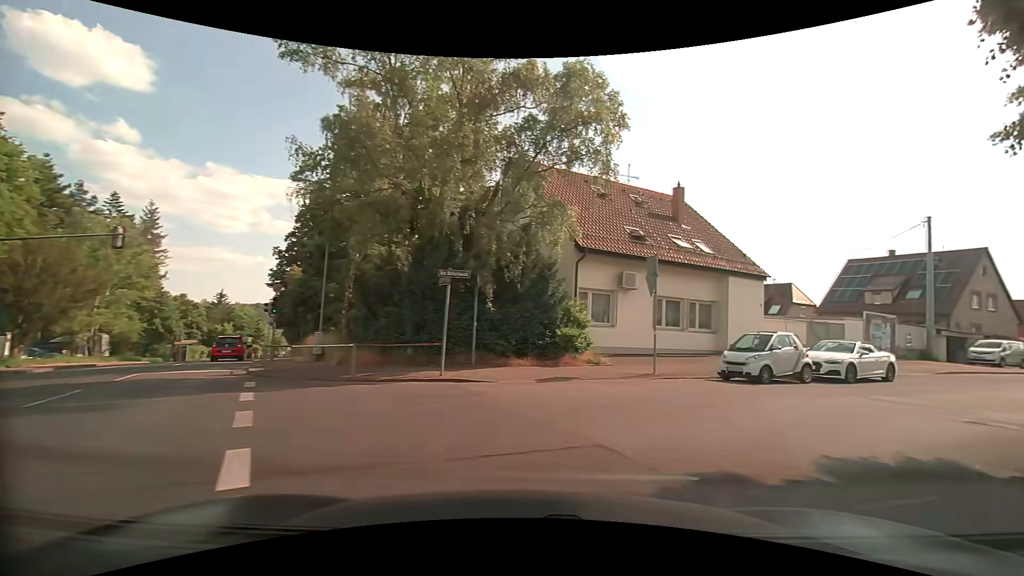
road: tertiary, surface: asphalt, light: Day
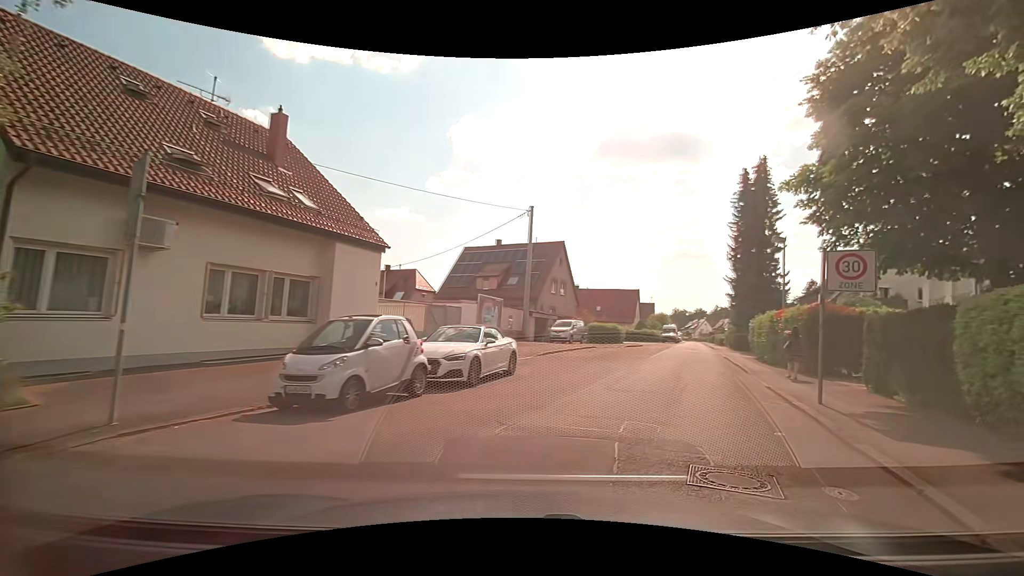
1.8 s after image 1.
(+2.7, +7.6) m; +40°
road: residential
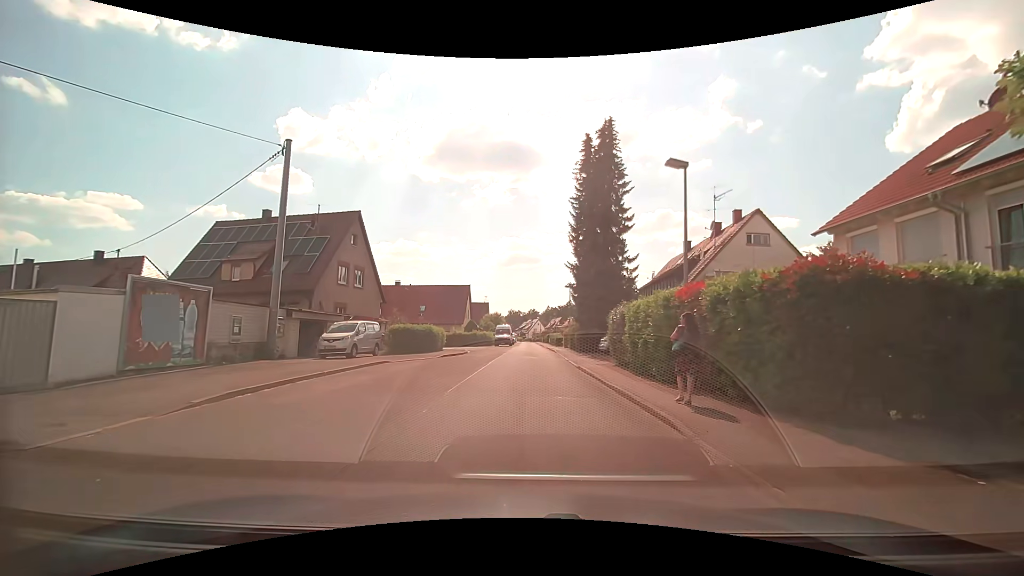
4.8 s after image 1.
(+3.4, +12.6) m; +19°
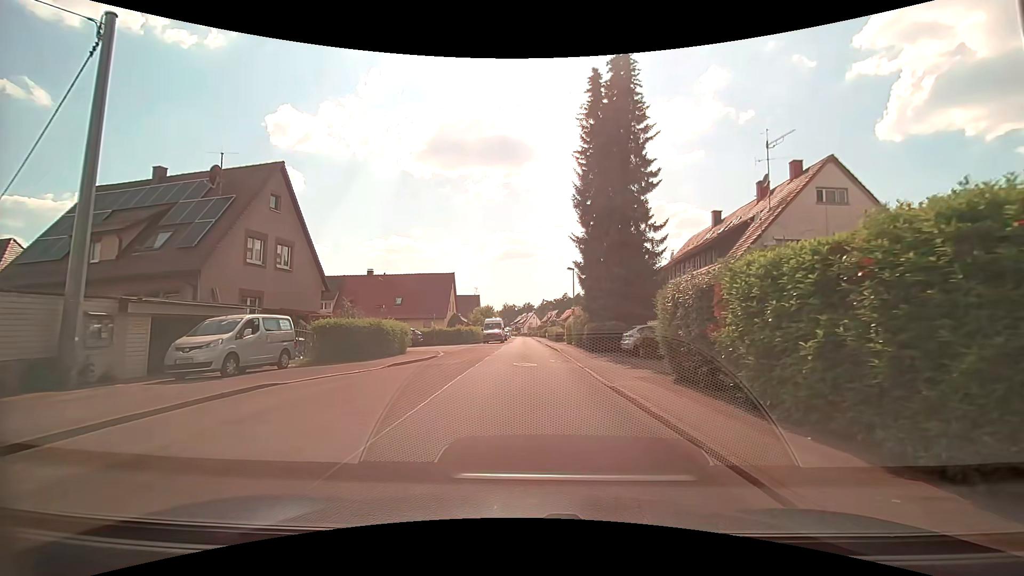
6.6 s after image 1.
(+0.1, +9.6) m; -1°
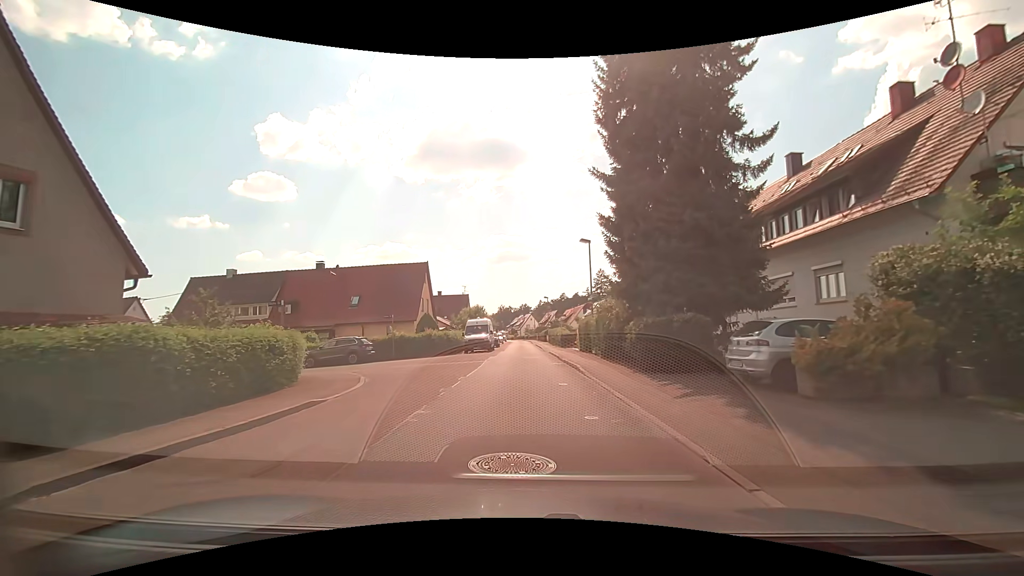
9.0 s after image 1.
(+0.3, +13.1) m; +2°
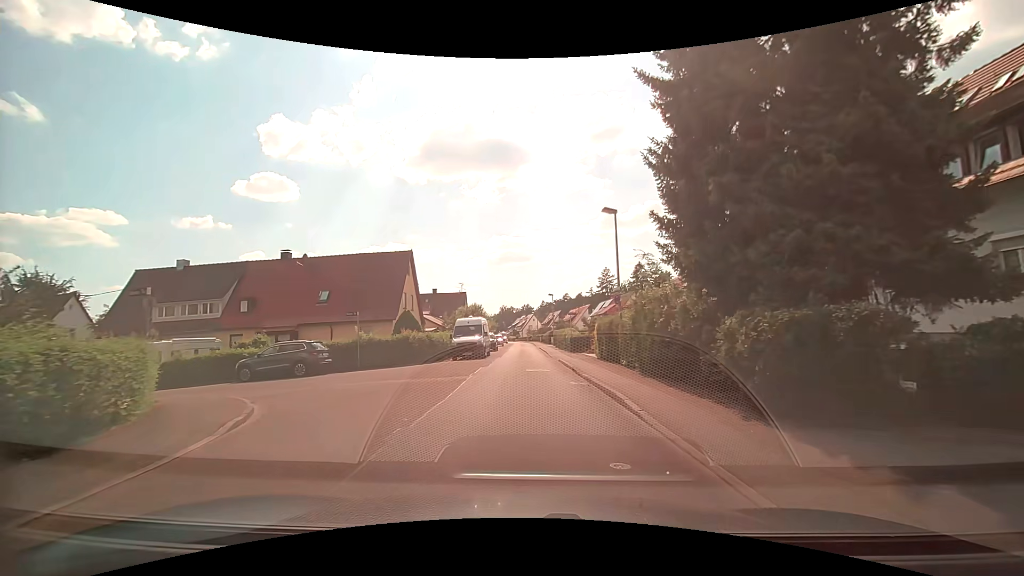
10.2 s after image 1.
(-0.1, +7.3) m; -1°
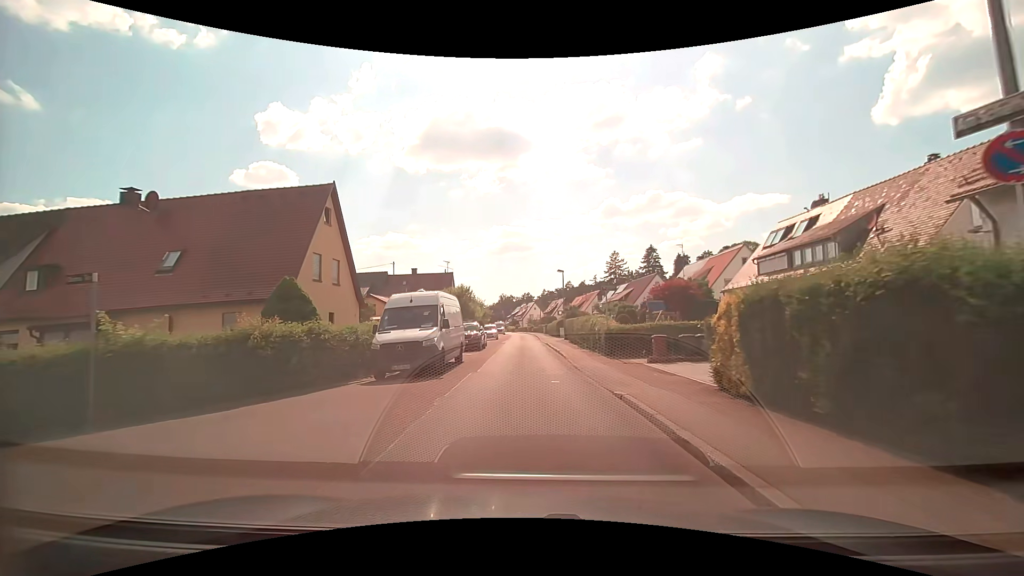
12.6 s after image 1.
(0.0, +15.7) m; 0°
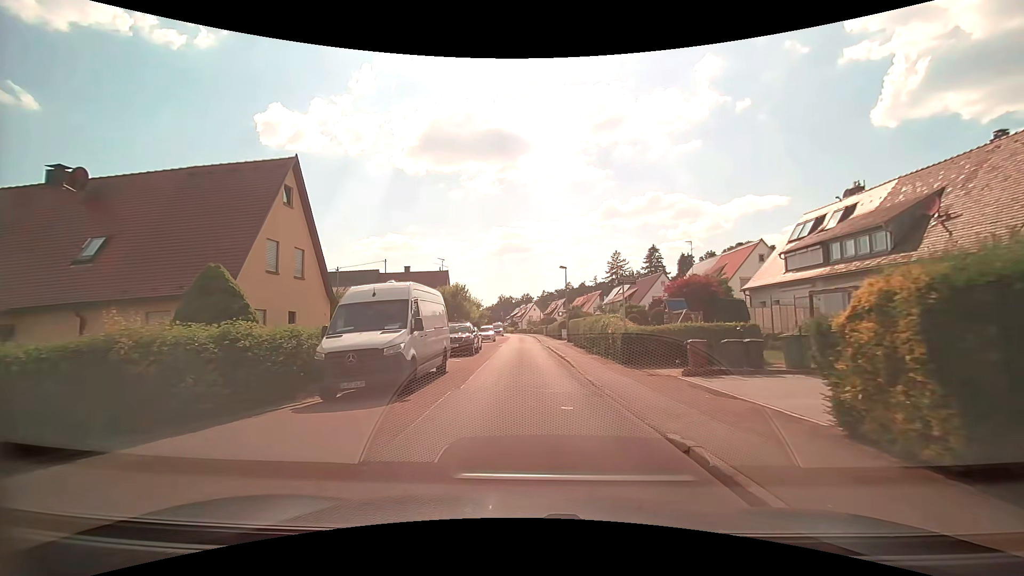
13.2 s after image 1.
(0.0, +3.7) m; 0°
(0, +10) (0, +20) (0, +30) (0, +40) (-1, +50) (-1, +60) (-1, +70) (-1, +80) (-1, +90) (-2, +100) m
